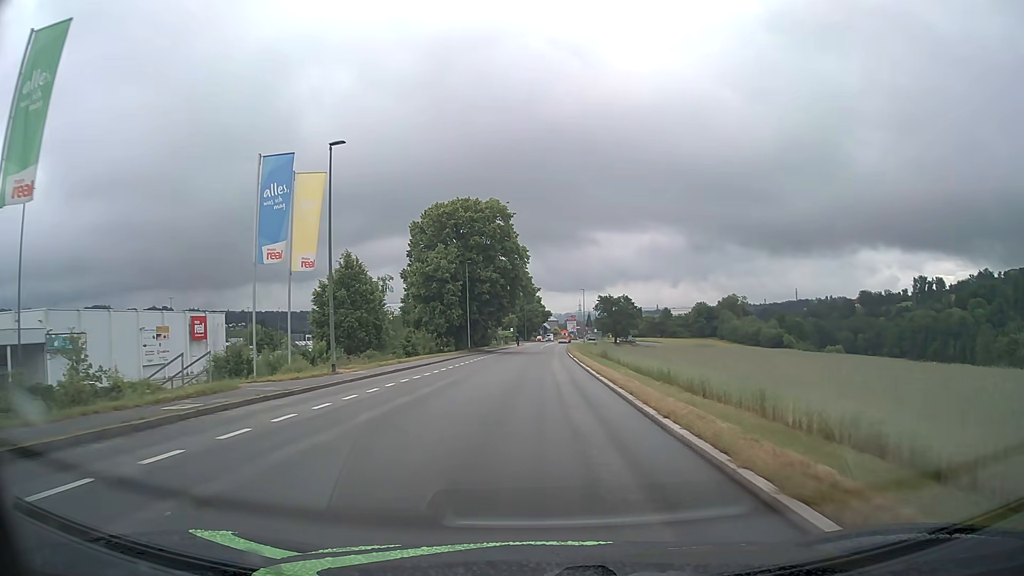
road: tertiary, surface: asphalt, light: Day
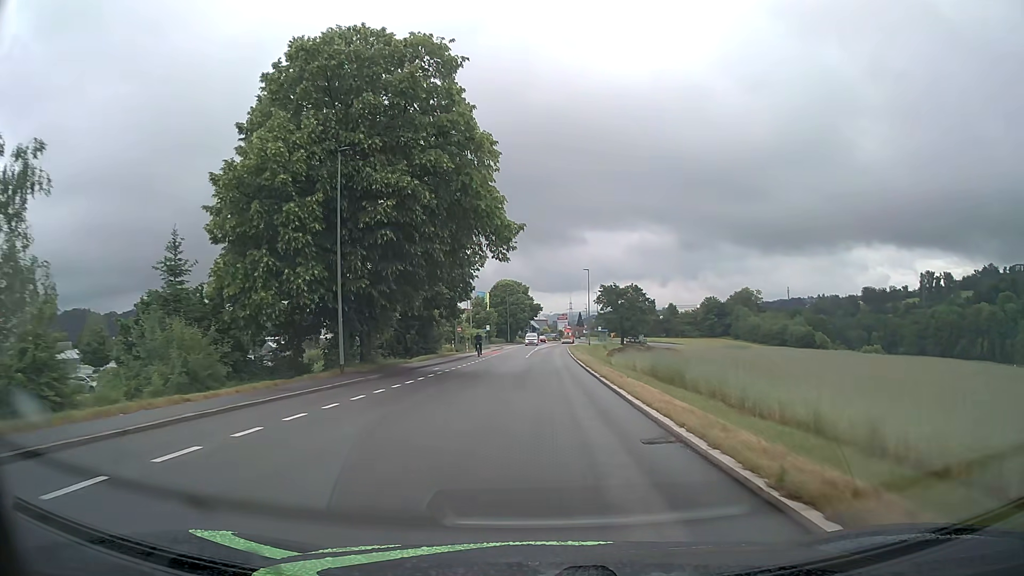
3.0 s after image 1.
(+0.3, +38.0) m; +1°
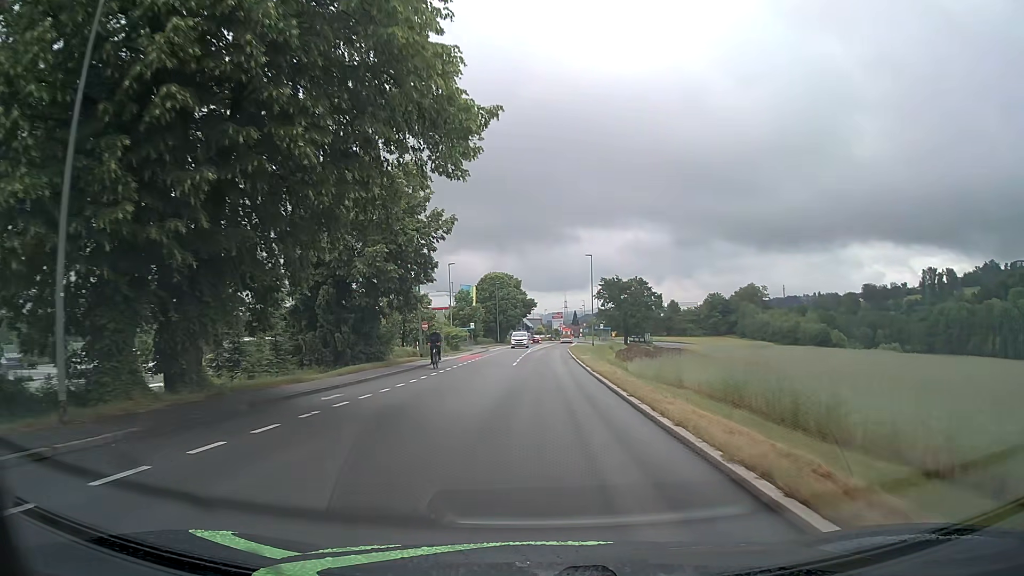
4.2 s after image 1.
(+0.1, +15.2) m; +1°
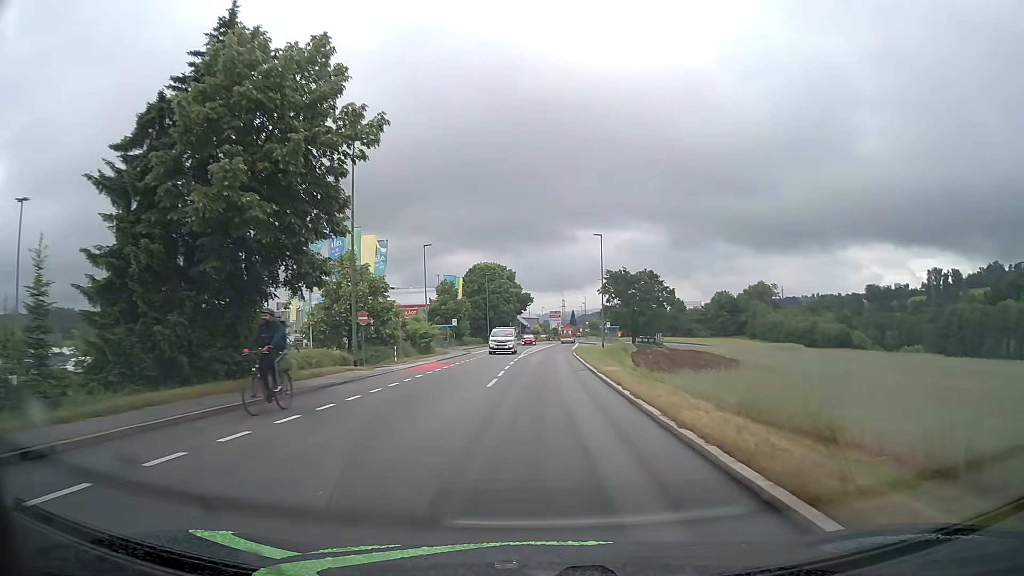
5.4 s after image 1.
(0.0, +15.2) m; 0°
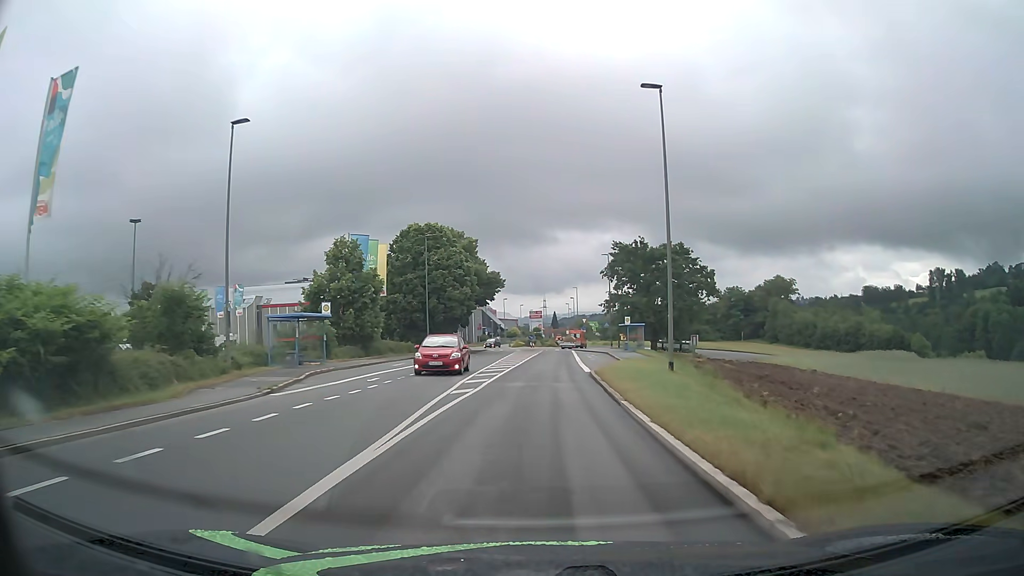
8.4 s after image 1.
(+0.7, +38.0) m; +2°
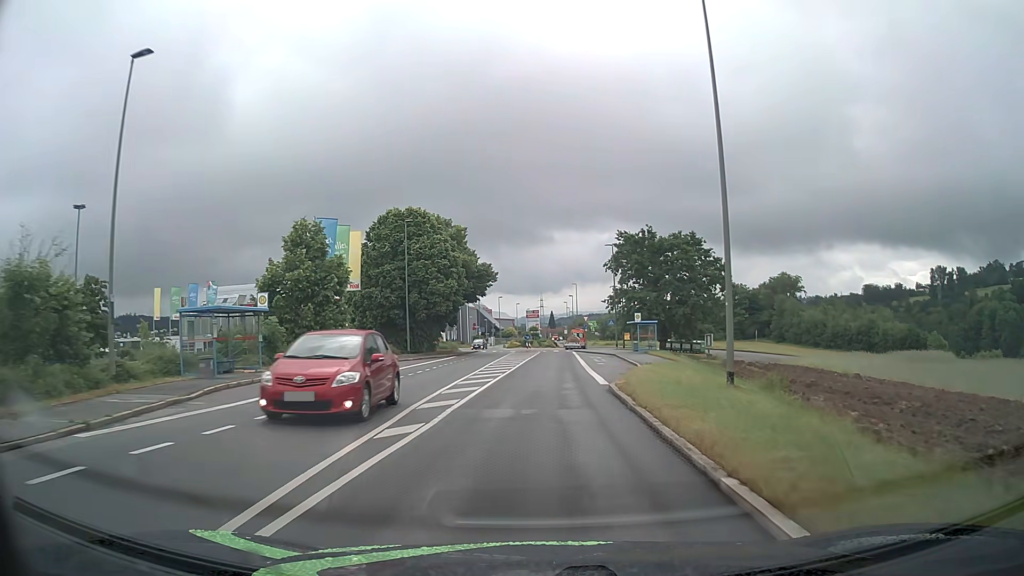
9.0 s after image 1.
(0.0, +7.6) m; 0°
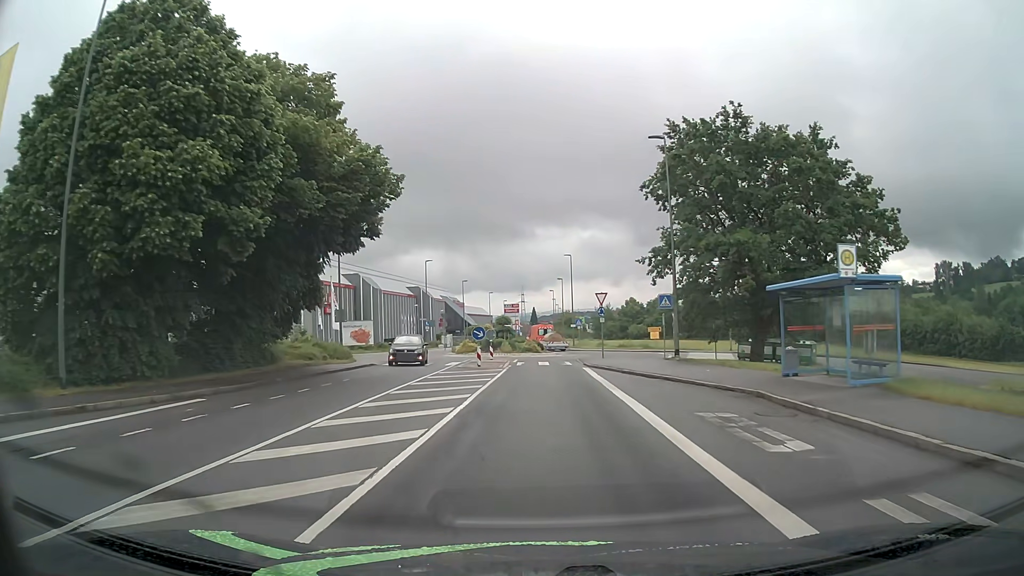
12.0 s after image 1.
(+0.6, +36.6) m; +1°
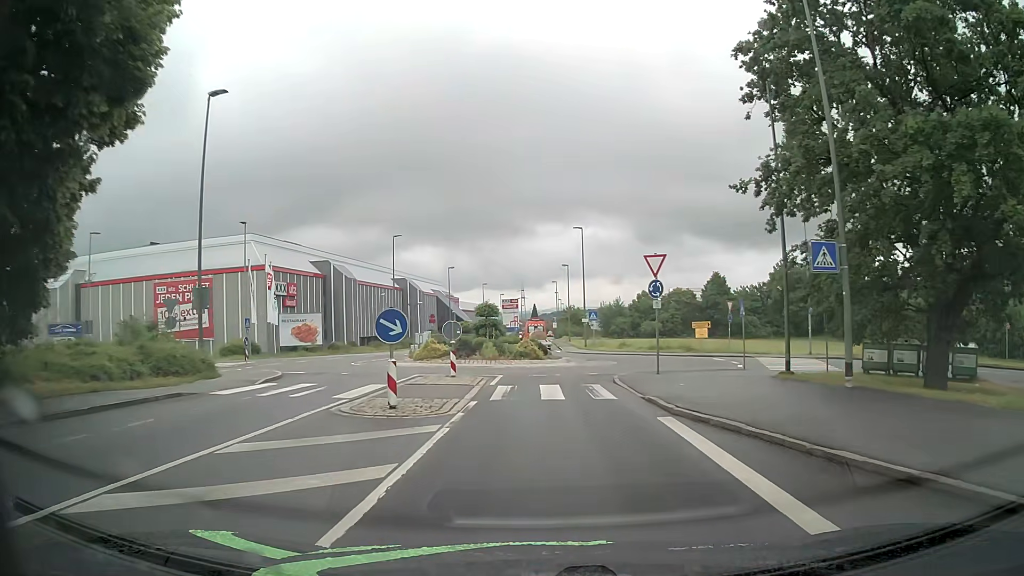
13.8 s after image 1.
(+0.1, +17.2) m; 0°
